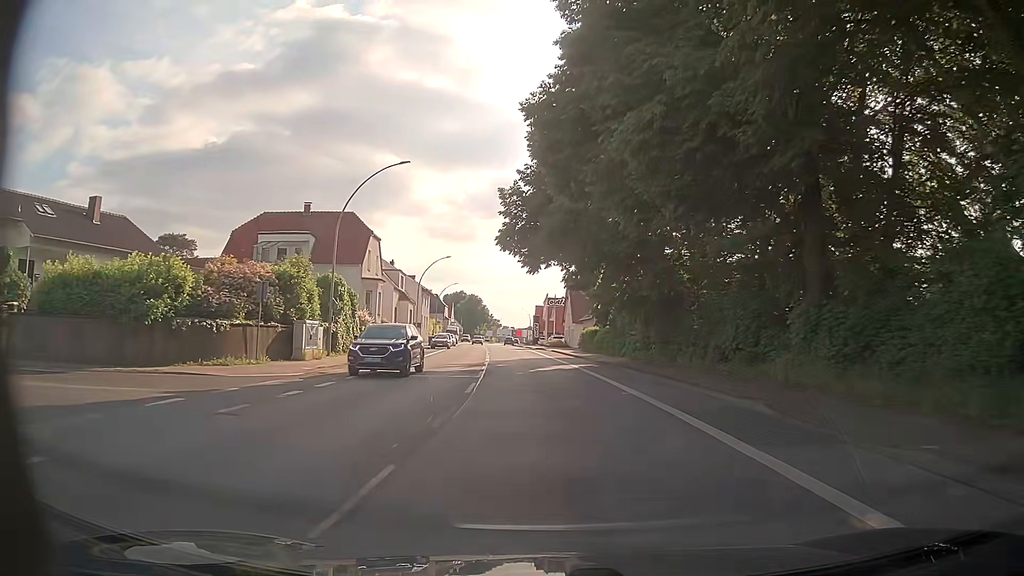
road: primary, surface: asphalt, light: Day
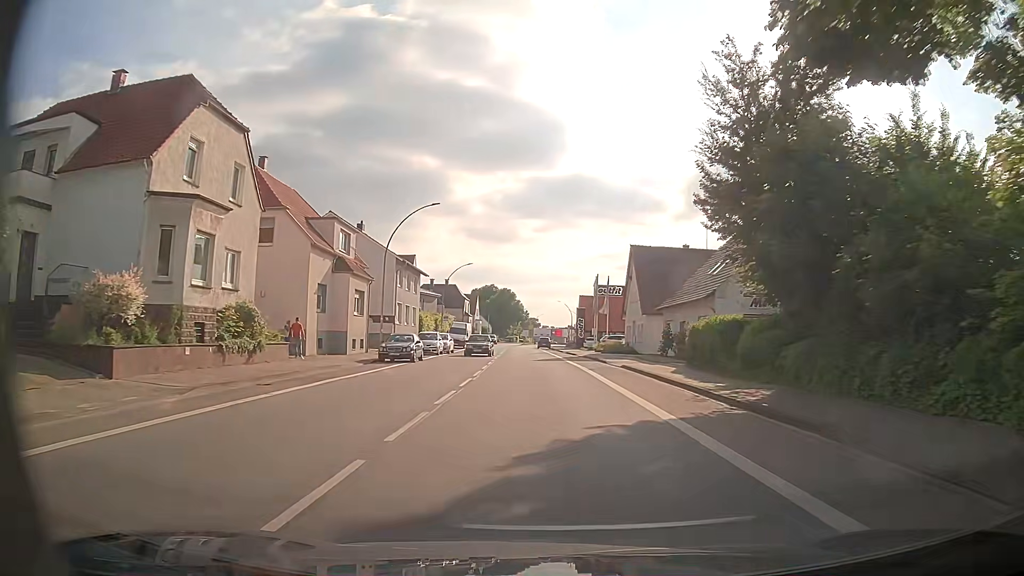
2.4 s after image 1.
(-0.9, +31.7) m; -4°
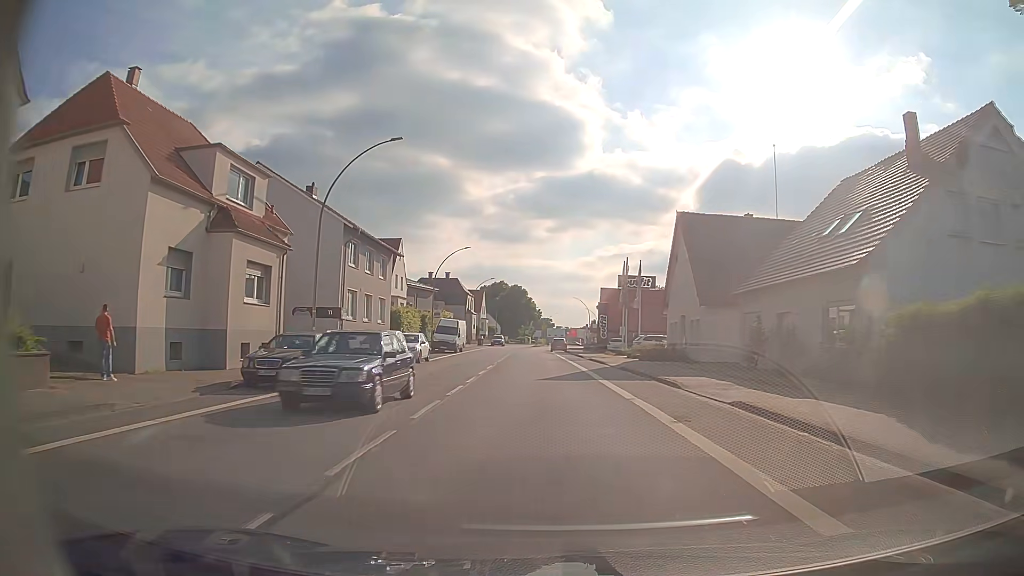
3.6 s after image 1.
(+0.1, +15.8) m; 0°
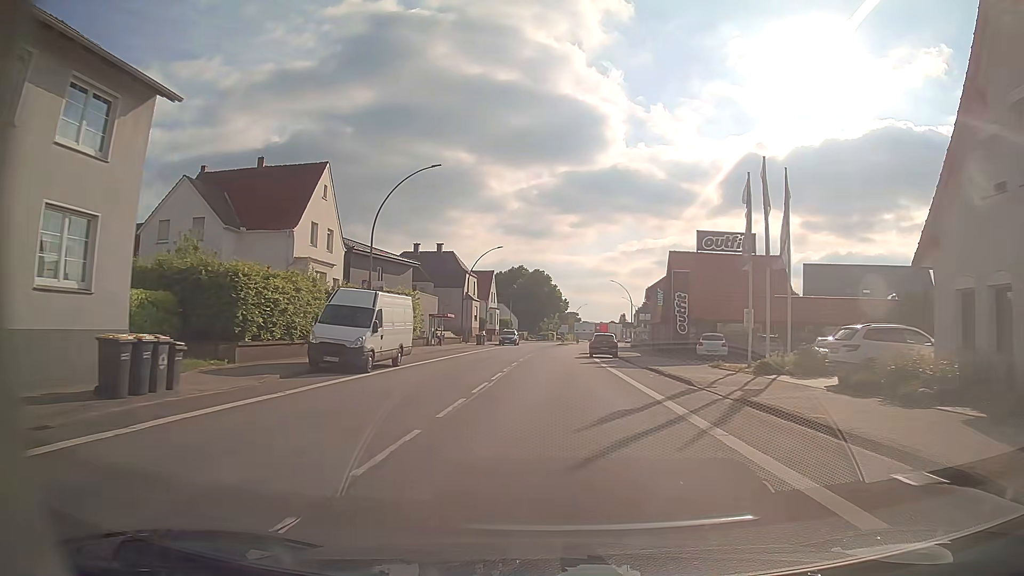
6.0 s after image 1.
(-0.6, +31.7) m; -2°
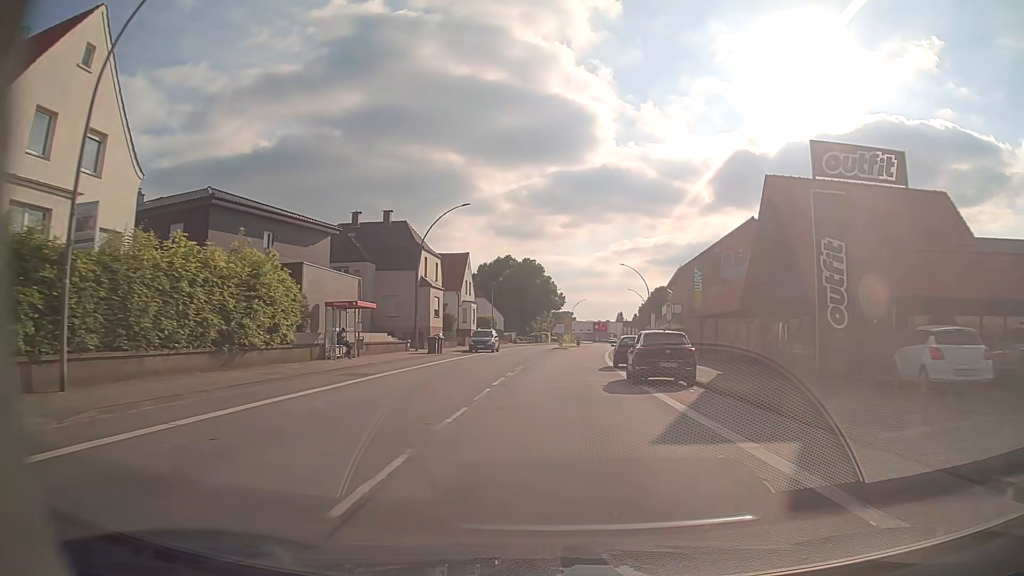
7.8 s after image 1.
(-0.1, +23.9) m; 0°
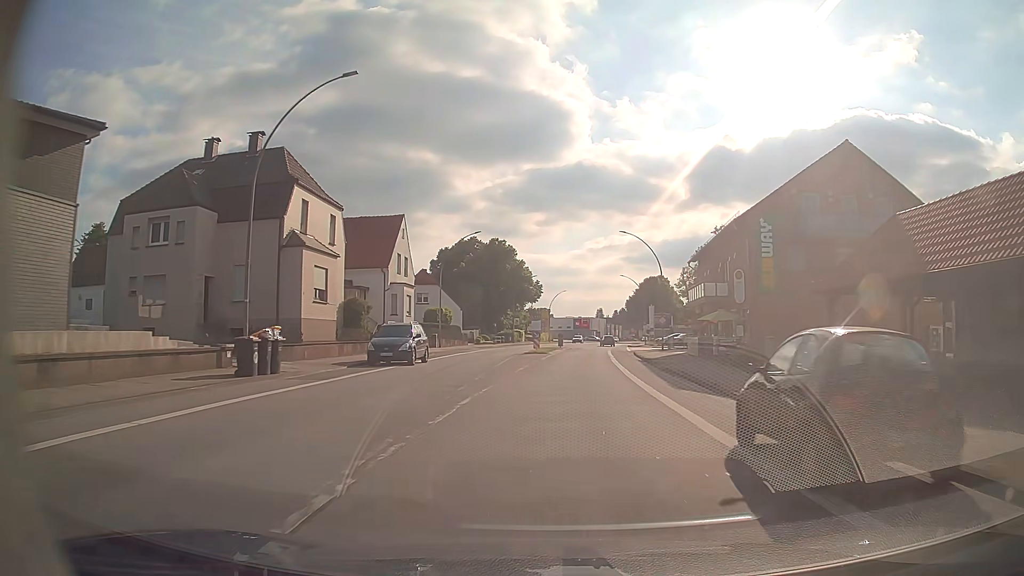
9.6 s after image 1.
(+0.4, +23.9) m; +2°
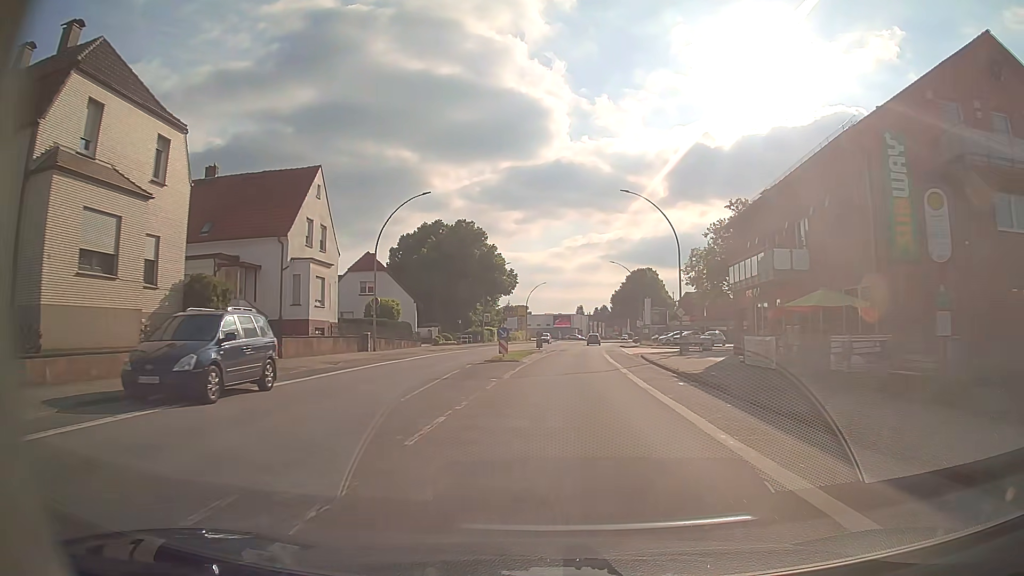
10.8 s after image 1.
(+0.2, +15.9) m; +2°
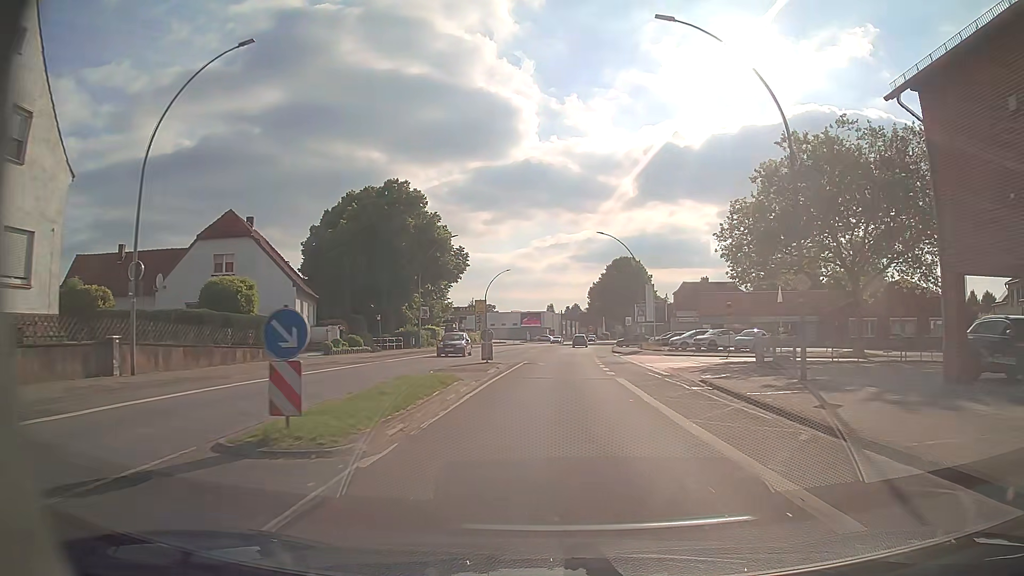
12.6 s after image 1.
(+0.5, +23.9) m; +2°
(0, +10) (0, +20) (+1, +30) (+1, +40) (+2, +50) (+2, +60) (+3, +70) (+4, +80) (+5, +90) (+6, +100) m
